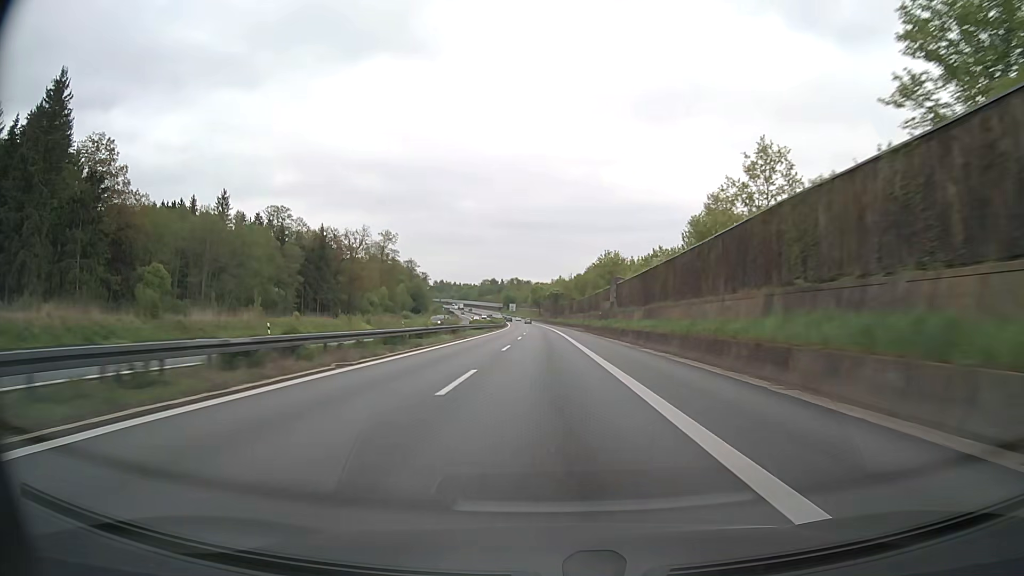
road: motorway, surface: asphalt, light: Day
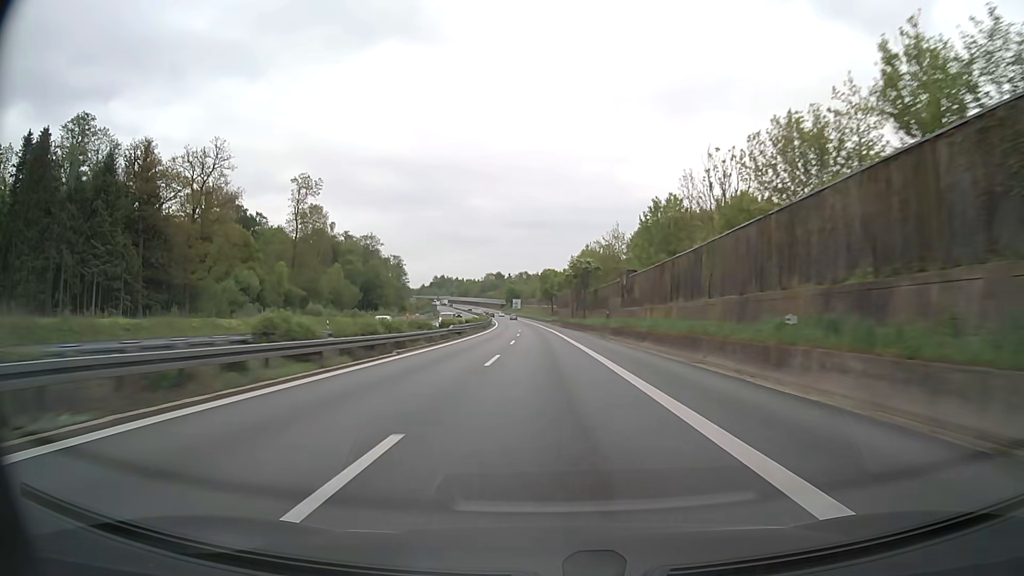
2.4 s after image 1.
(-0.5, +82.7) m; -1°
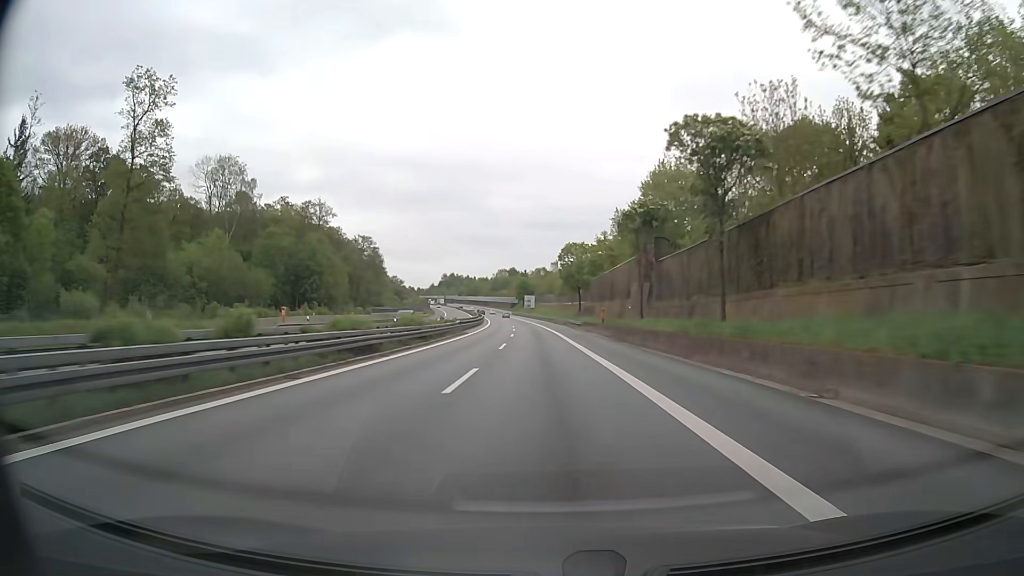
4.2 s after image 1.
(-0.7, +62.0) m; -2°
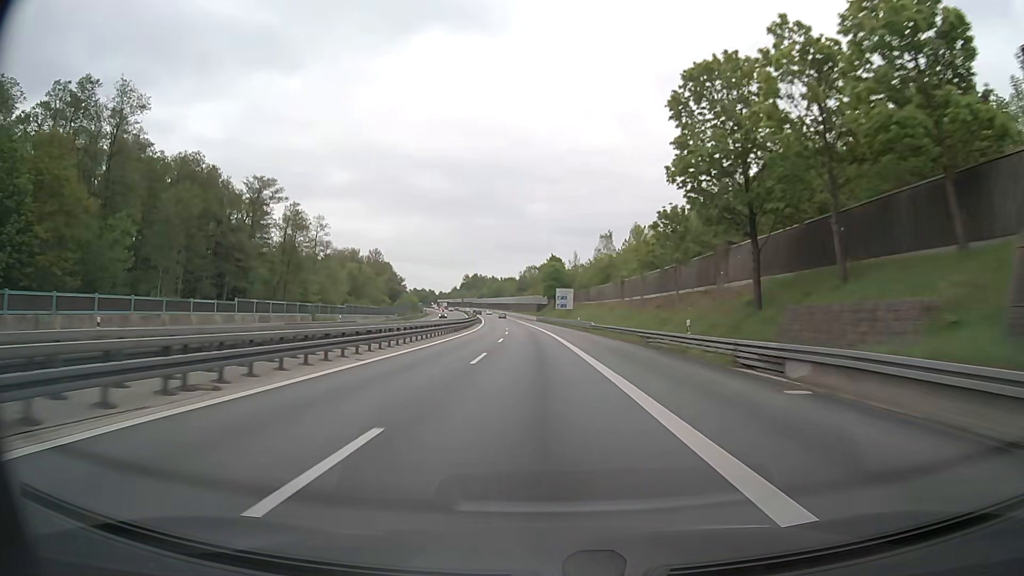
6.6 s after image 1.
(-2.0, +82.4) m; -3°
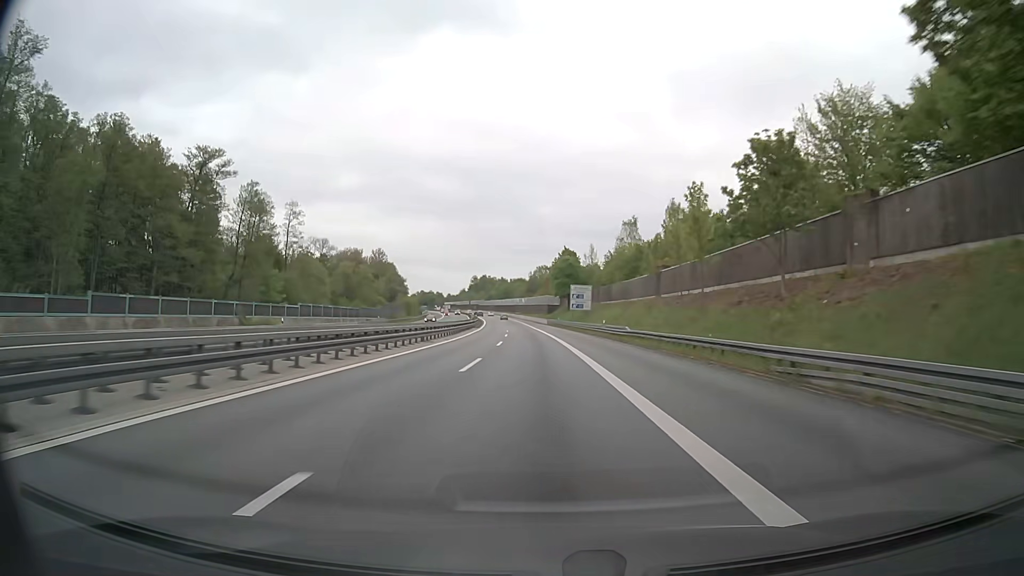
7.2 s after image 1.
(-0.1, +20.6) m; -1°
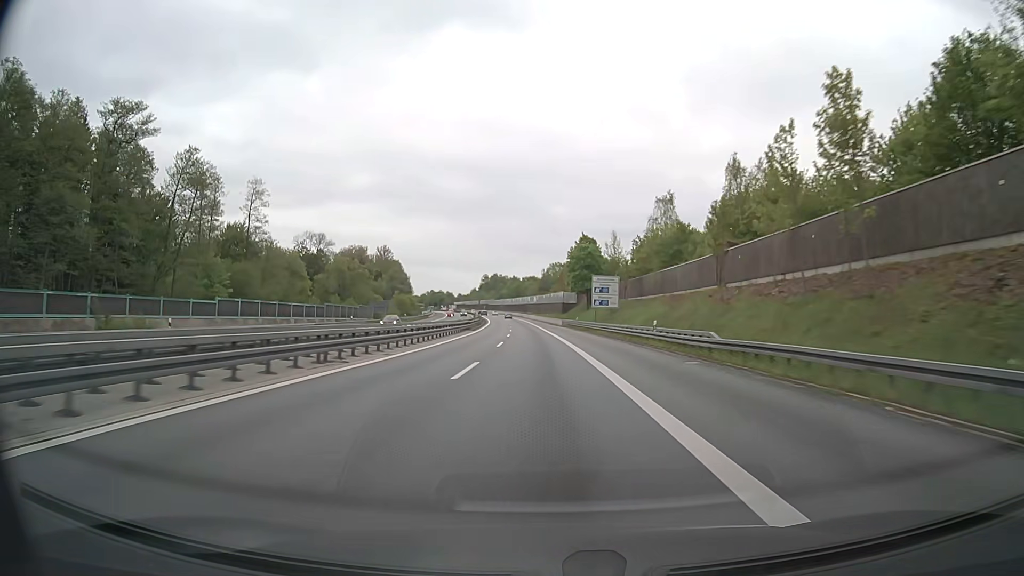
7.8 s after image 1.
(-0.2, +20.6) m; -1°
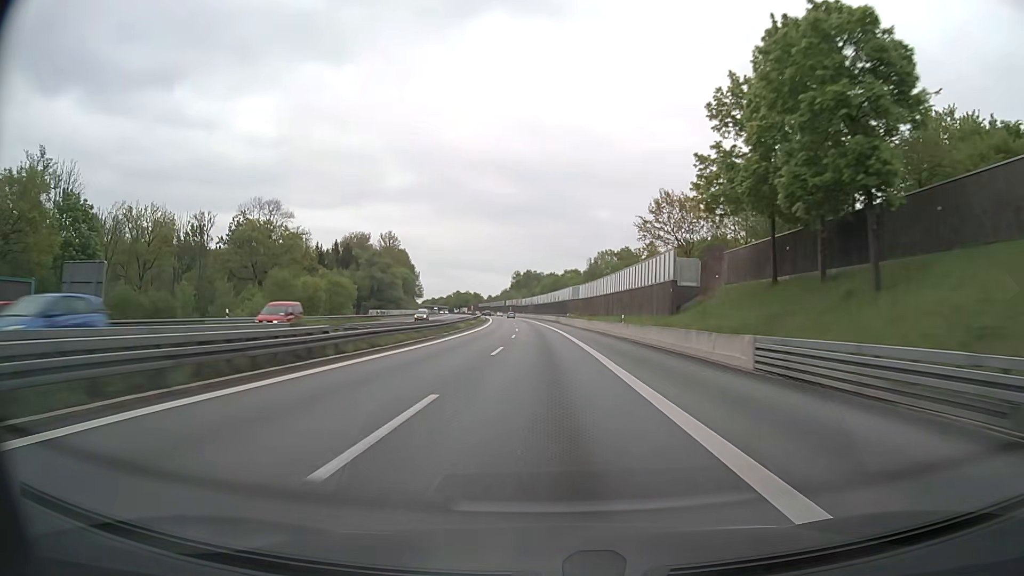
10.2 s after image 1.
(-2.5, +82.2) m; -3°
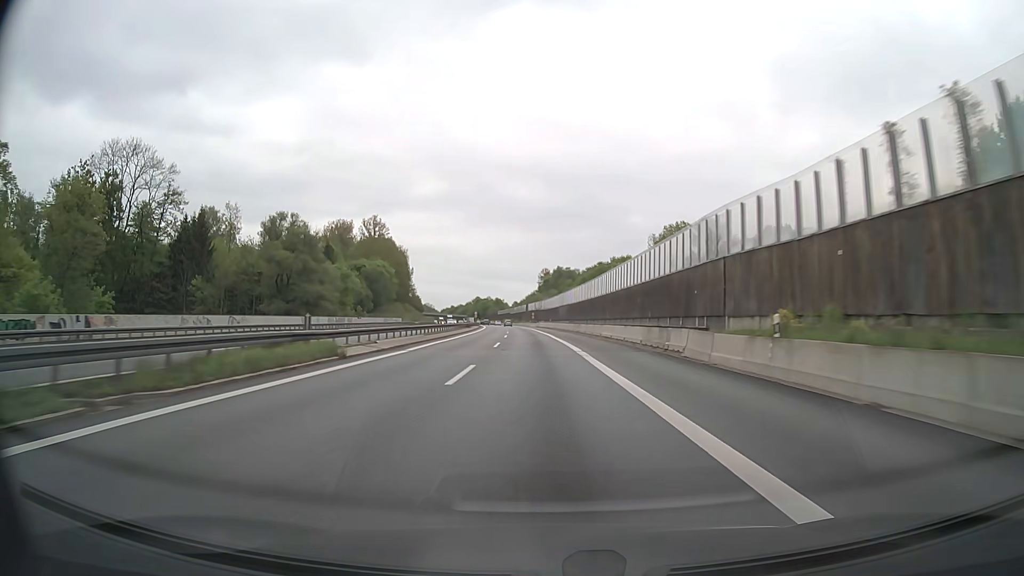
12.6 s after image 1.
(-1.9, +82.1) m; -3°
(0, +10) (0, +20) (0, +30) (-1, +40) (-1, +50) (-1, +60) (-2, +70) (-2, +80) (-3, +90) (-4, +100) m
